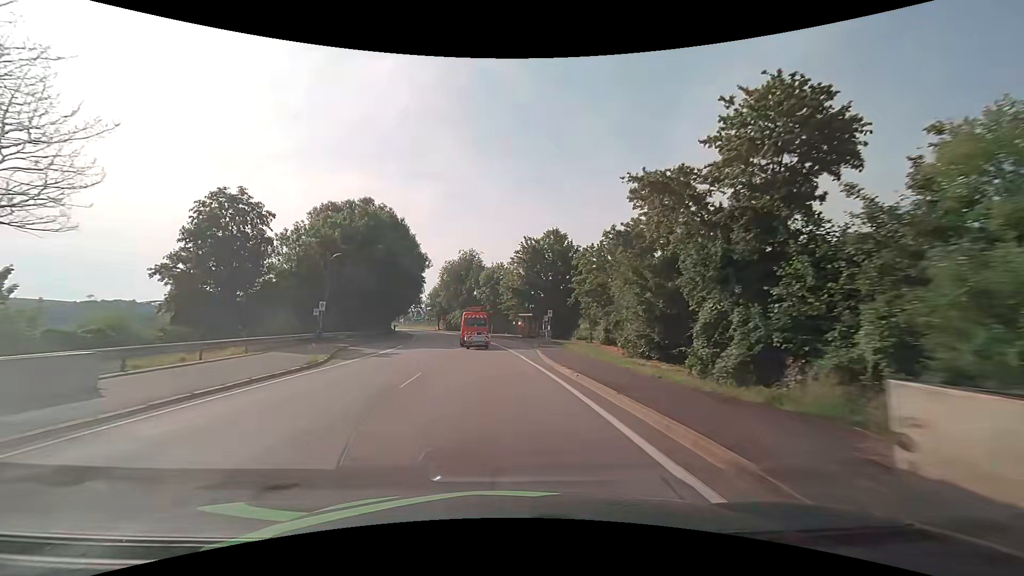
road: primary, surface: asphalt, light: Day
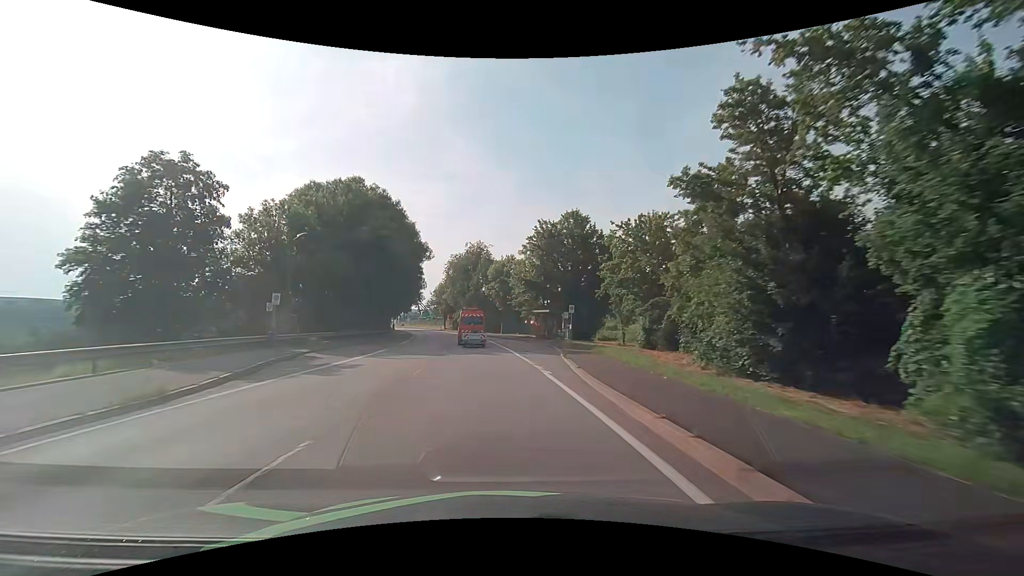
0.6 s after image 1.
(-0.1, +9.4) m; -1°
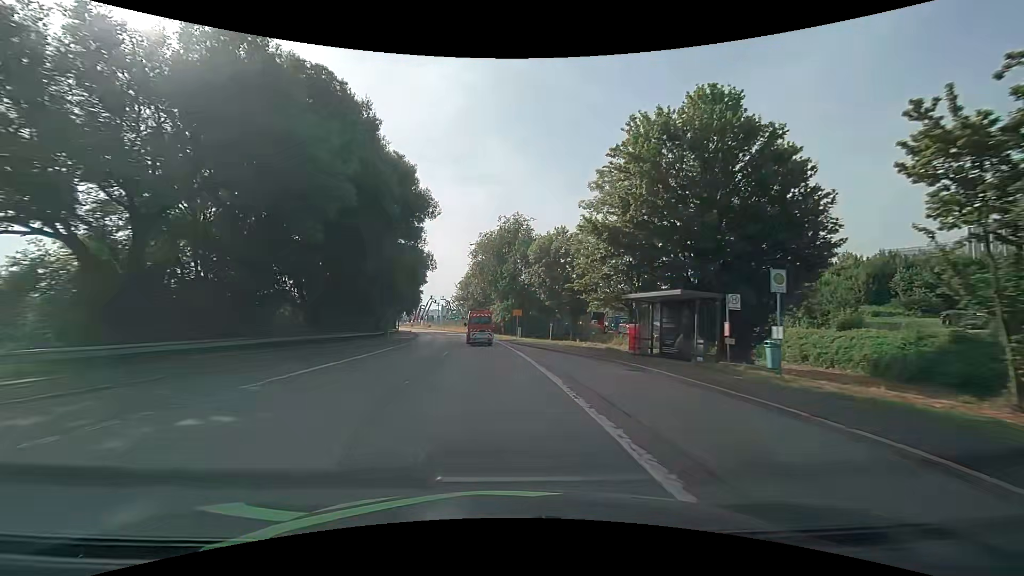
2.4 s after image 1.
(-1.0, +27.7) m; -4°
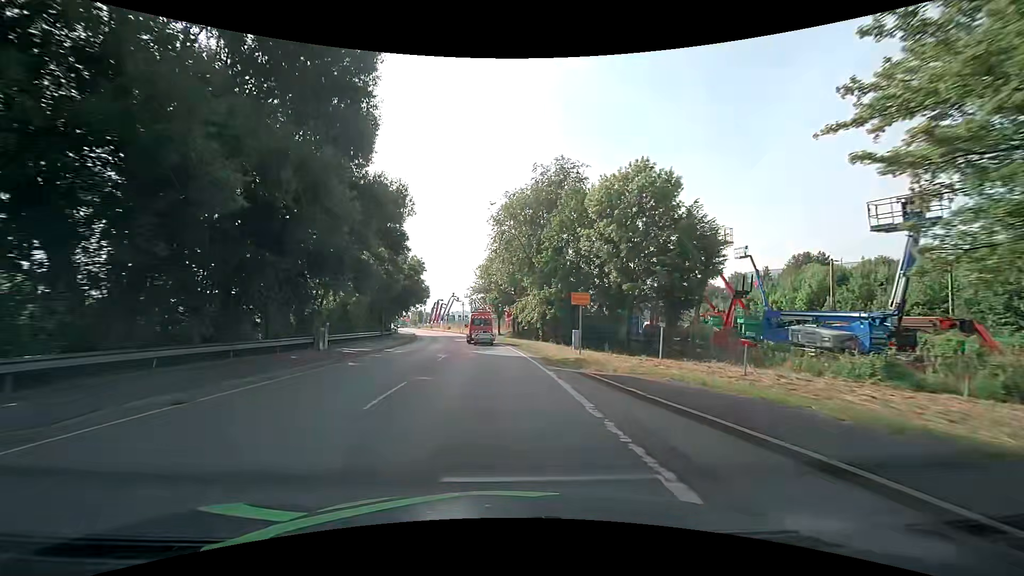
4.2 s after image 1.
(-0.8, +26.3) m; -3°
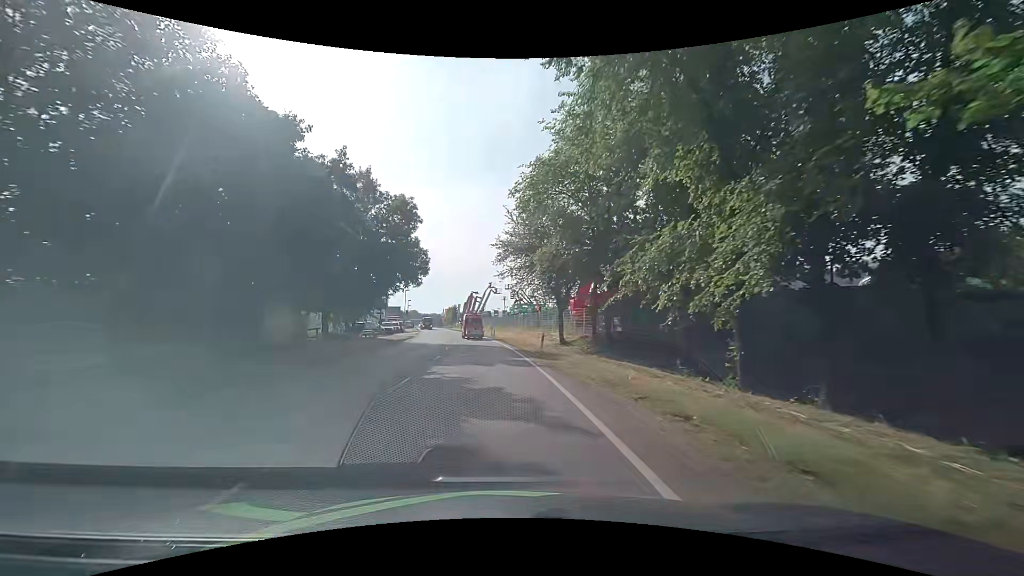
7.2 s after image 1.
(-1.9, +37.8) m; -6°
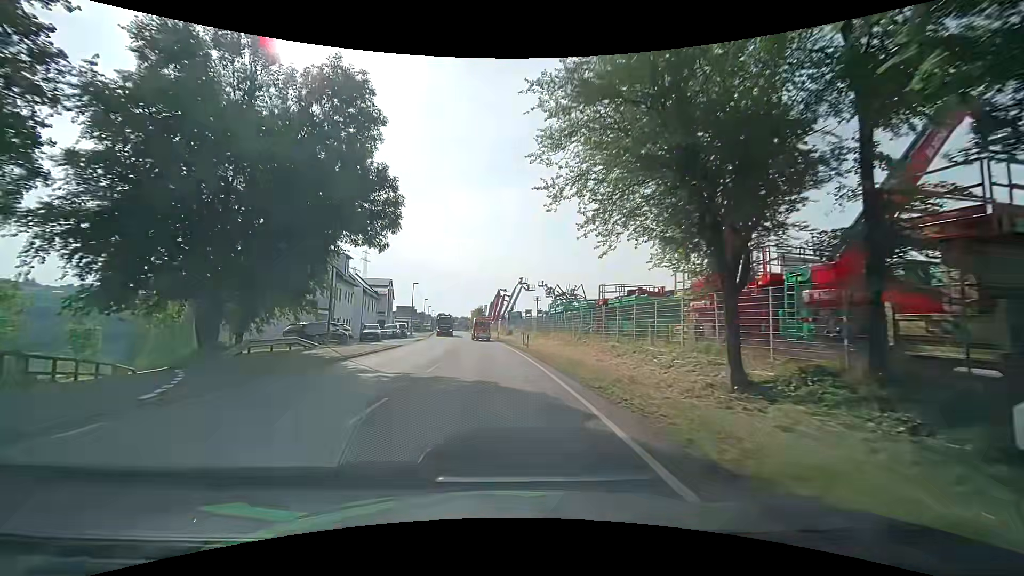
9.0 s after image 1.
(-0.7, +22.1) m; -3°
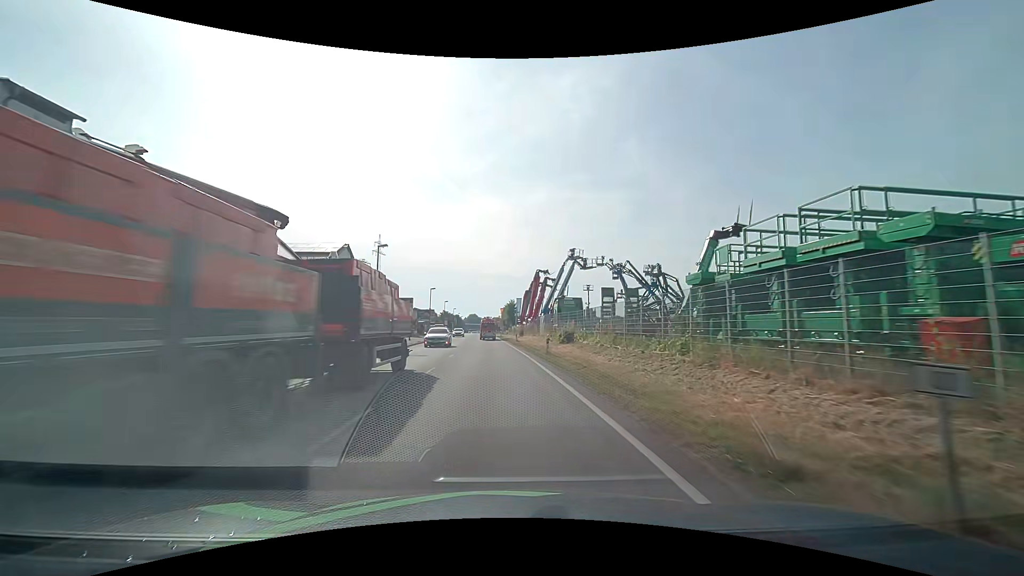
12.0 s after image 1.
(-1.7, +37.5) m; -4°
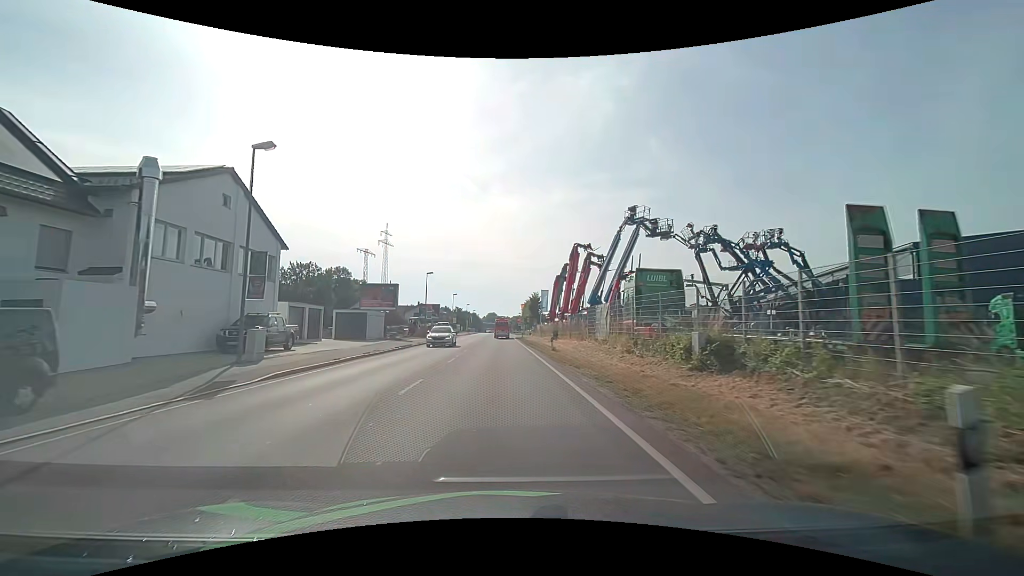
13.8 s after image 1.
(-0.5, +22.6) m; -3°
(0, +10) (0, +20) (0, +30) (0, +40) (0, +50) (0, +60) (0, +70) (0, +80) (0, +90) (0, +100) m
